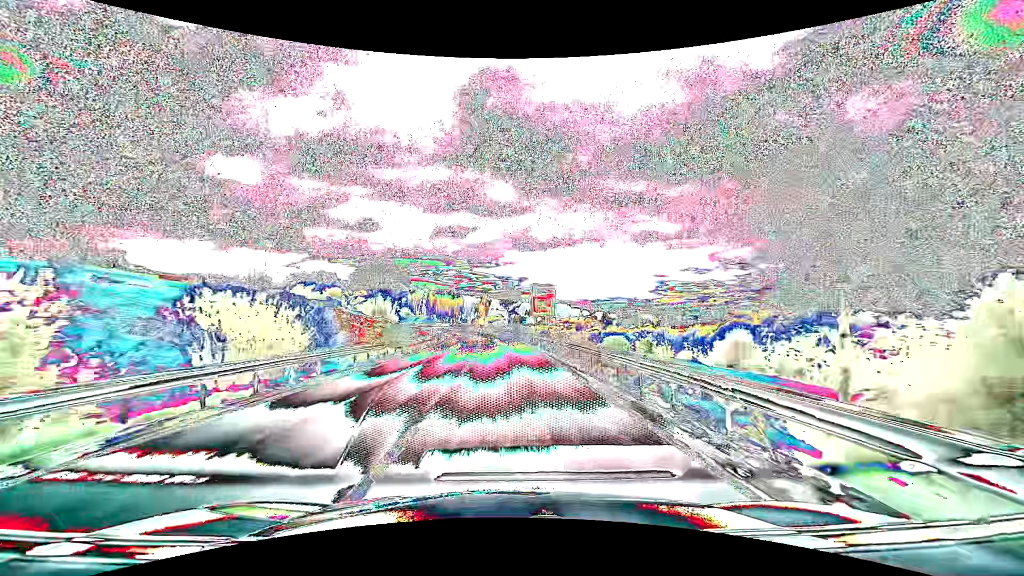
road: secondary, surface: asphalt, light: Day
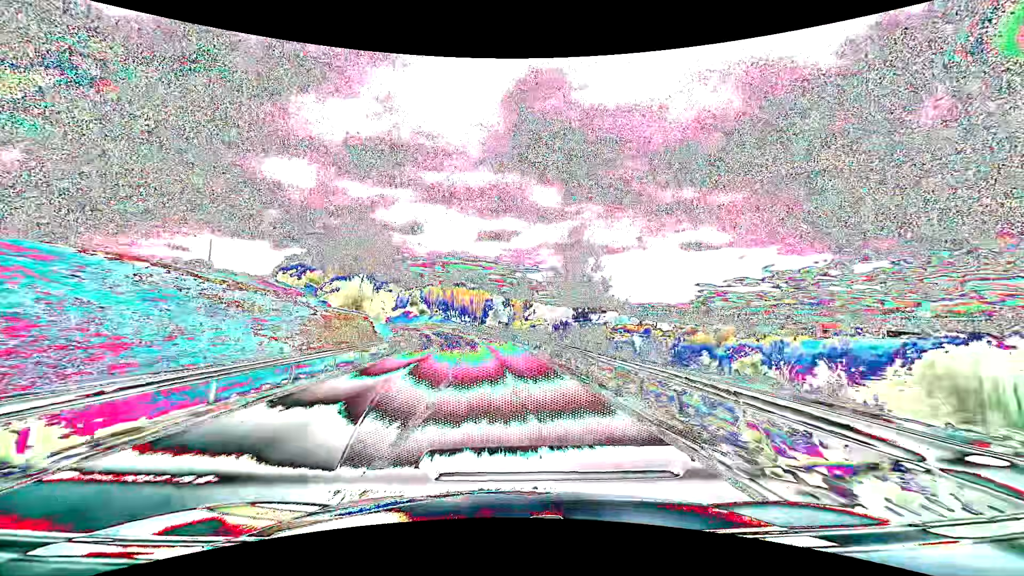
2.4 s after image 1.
(-1.6, +52.4) m; -4°
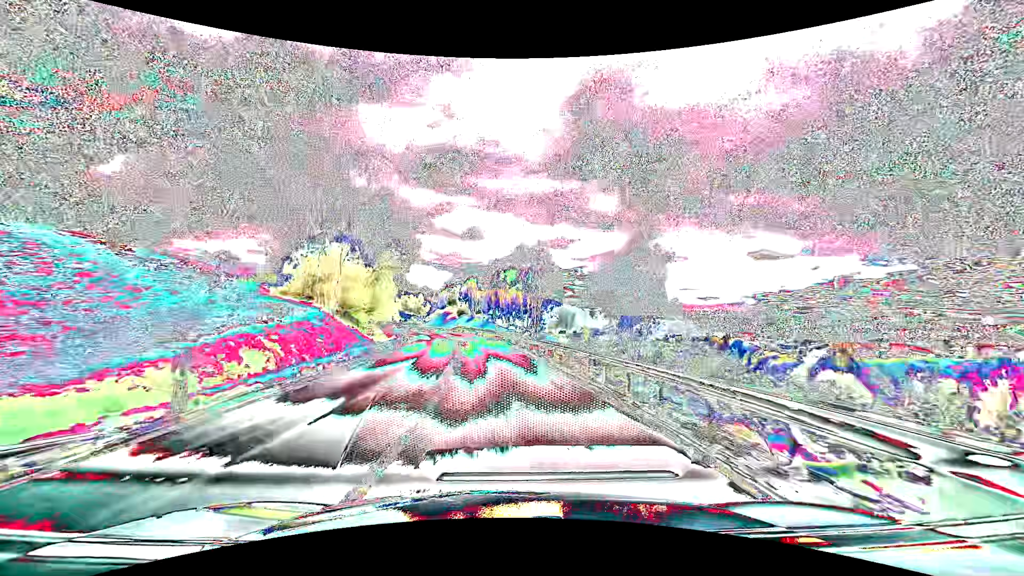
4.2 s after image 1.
(-2.2, +38.8) m; -7°
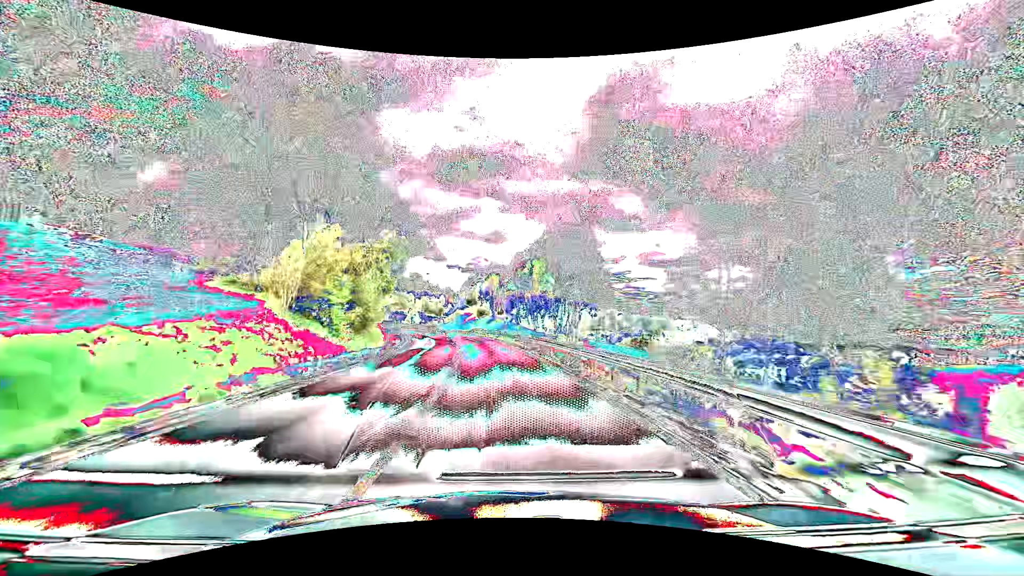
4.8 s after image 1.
(-0.3, +12.8) m; -3°
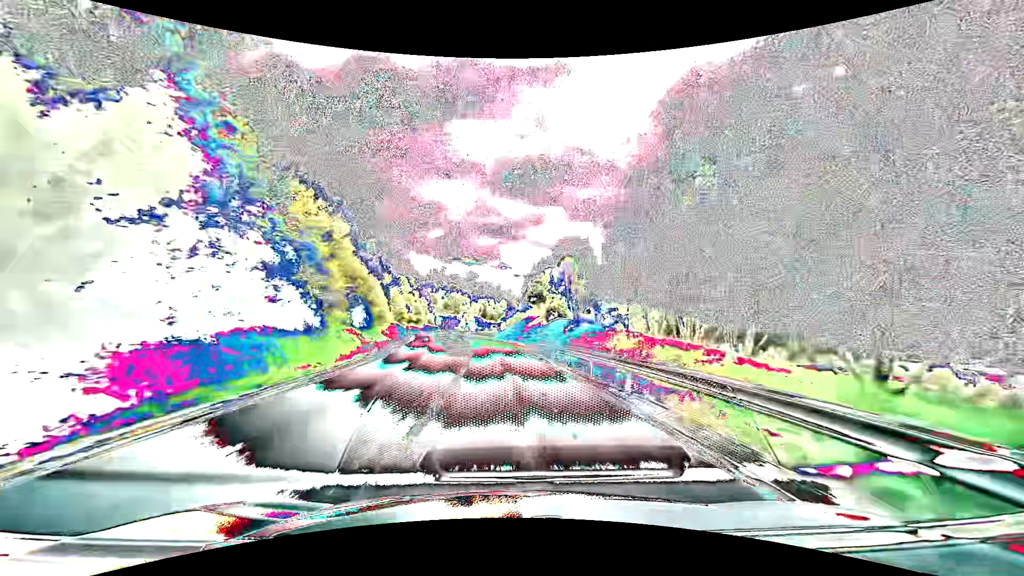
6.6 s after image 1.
(-2.7, +38.4) m; -8°
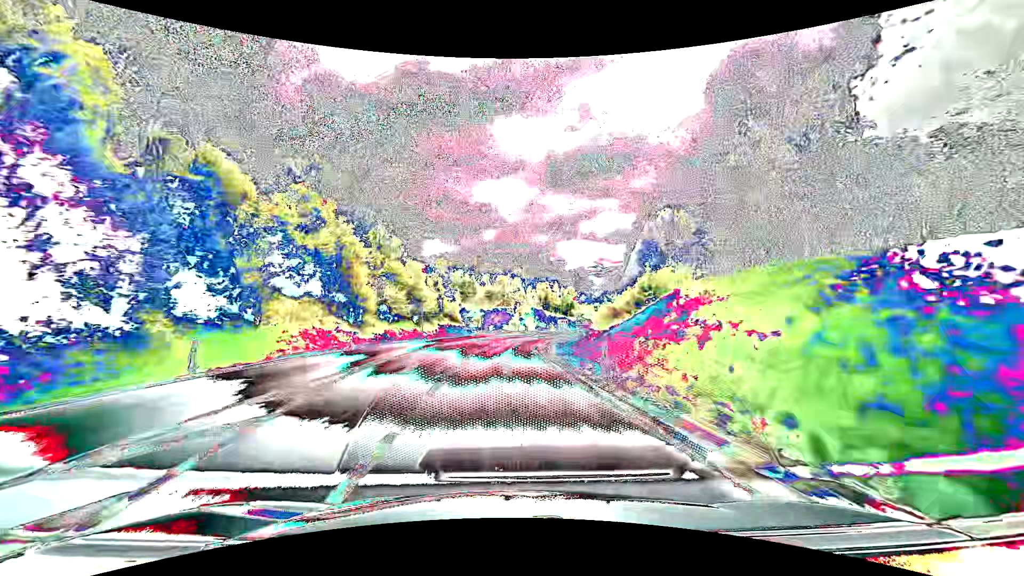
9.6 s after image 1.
(-4.3, +62.9) m; -7°
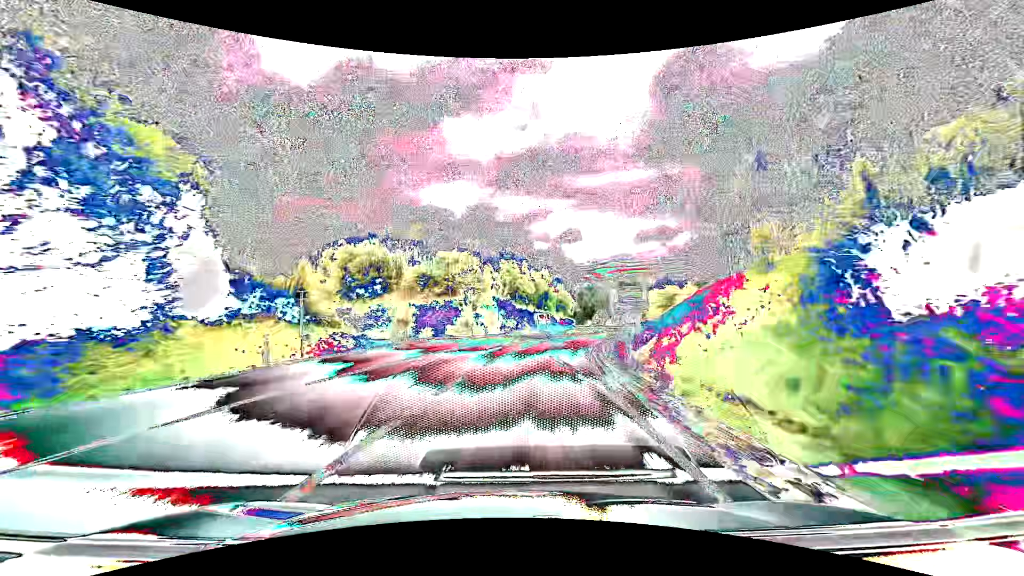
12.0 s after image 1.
(+0.7, +47.2) m; +4°
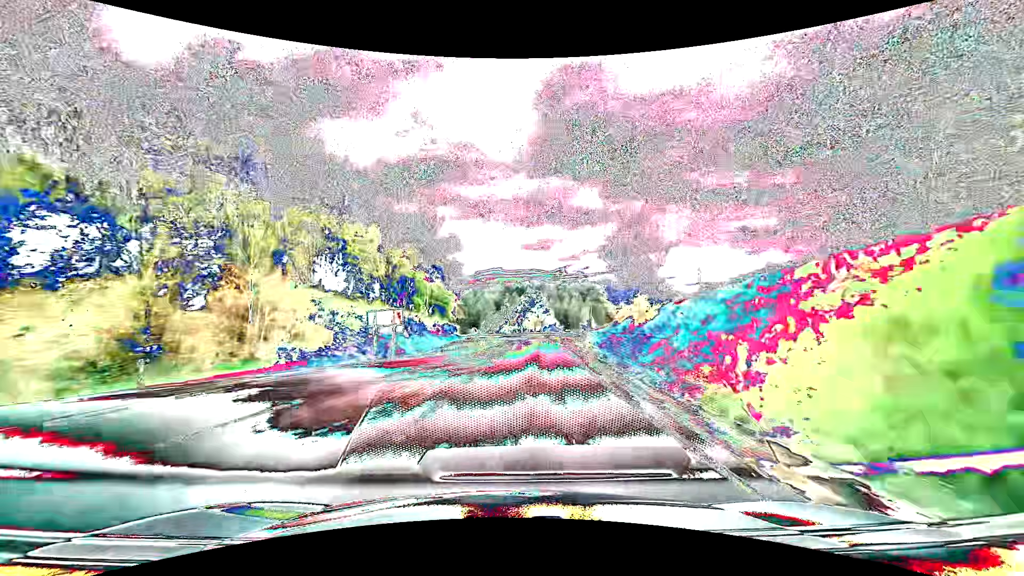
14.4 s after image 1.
(+5.6, +44.3) m; +14°
(0, +10) (+1, +20) (+1, +30) (+2, +40) (+2, +50) (+2, +60) (+2, +70) (+2, +80) (+1, +90) (0, +100) m
